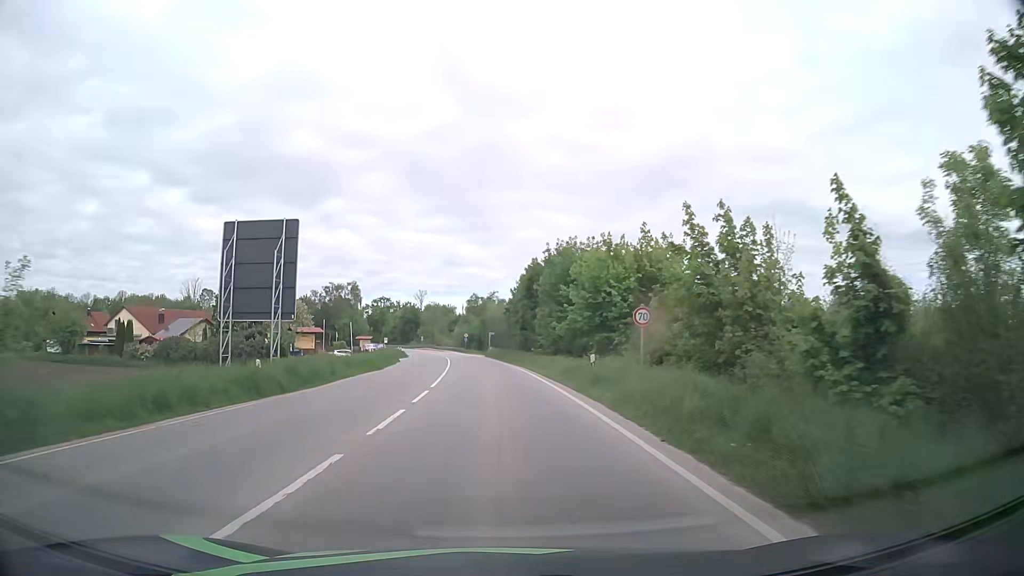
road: primary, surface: asphalt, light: Day
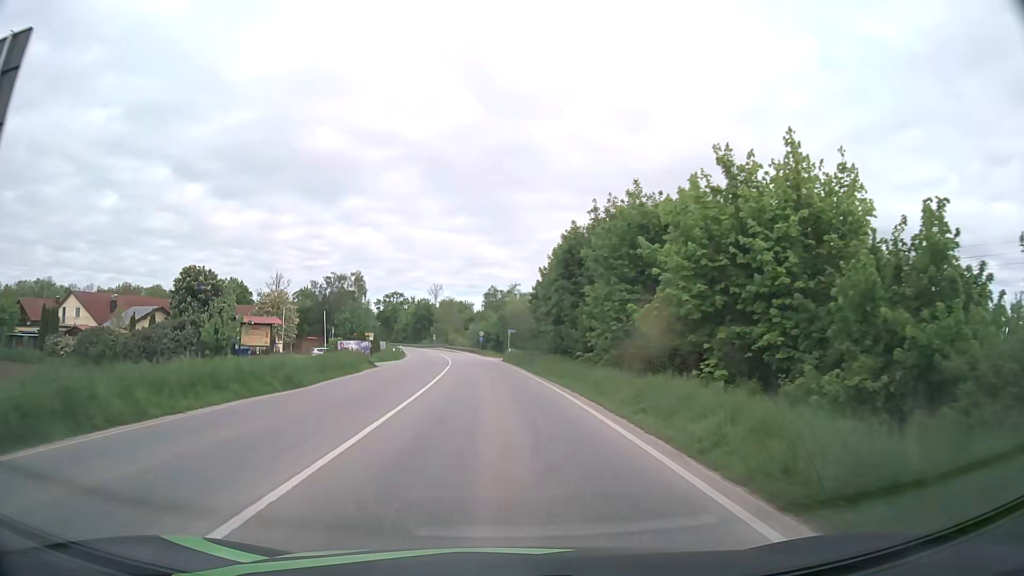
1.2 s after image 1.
(-0.2, +19.0) m; -2°
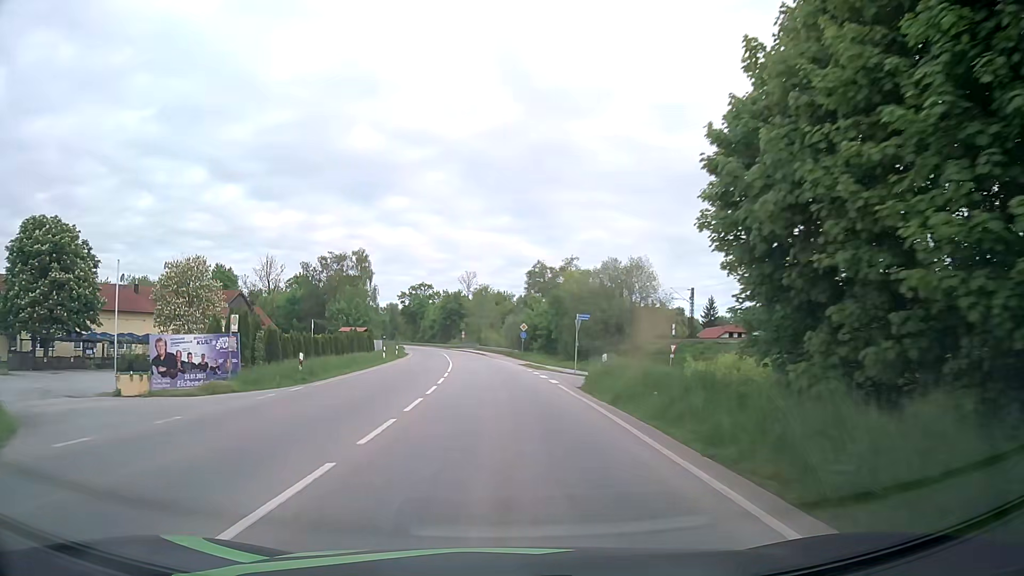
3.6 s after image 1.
(-1.1, +36.8) m; -3°
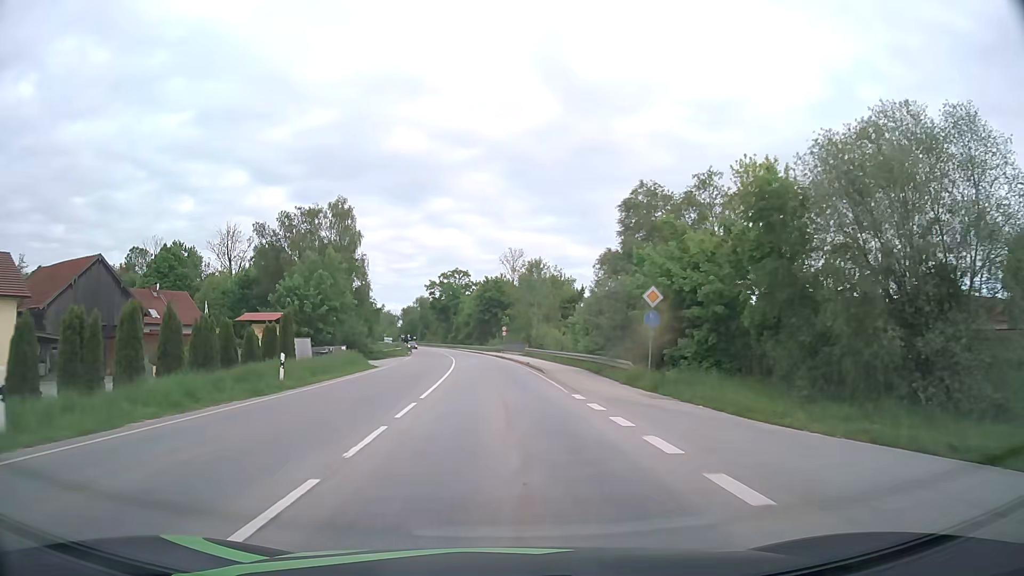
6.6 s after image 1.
(-1.7, +43.4) m; -4°
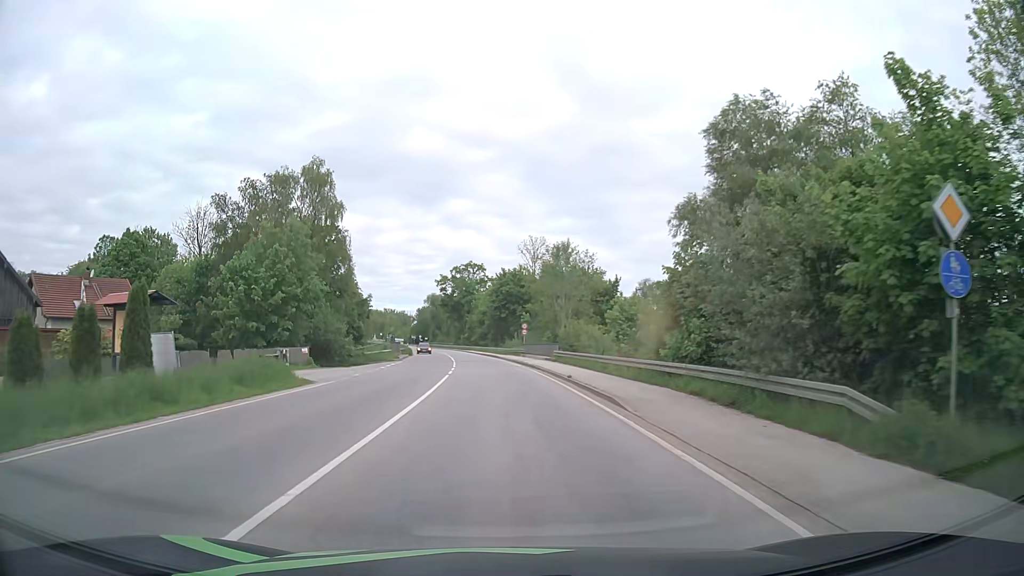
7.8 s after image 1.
(-0.2, +16.7) m; -1°
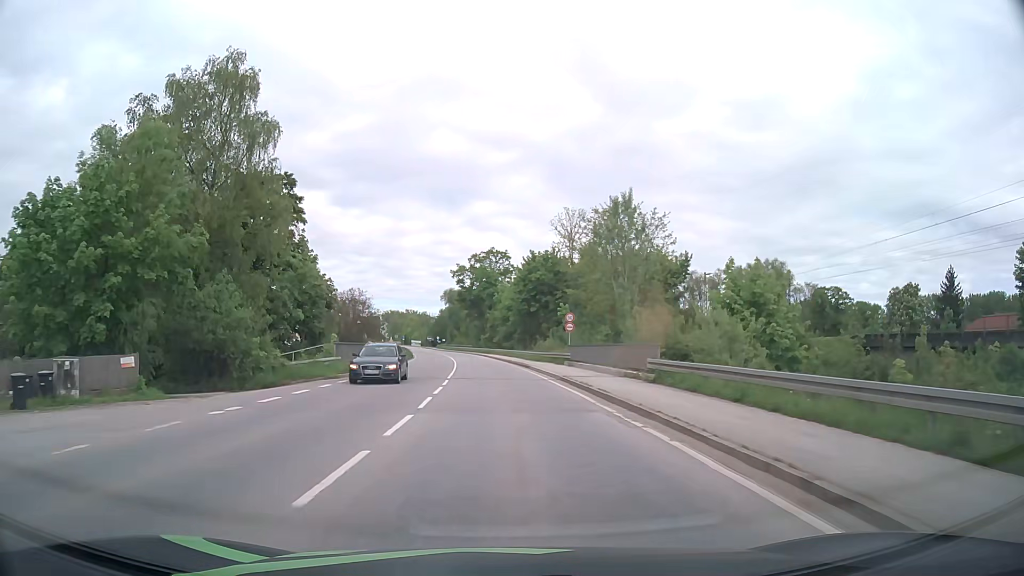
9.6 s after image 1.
(-0.5, +24.3) m; -2°
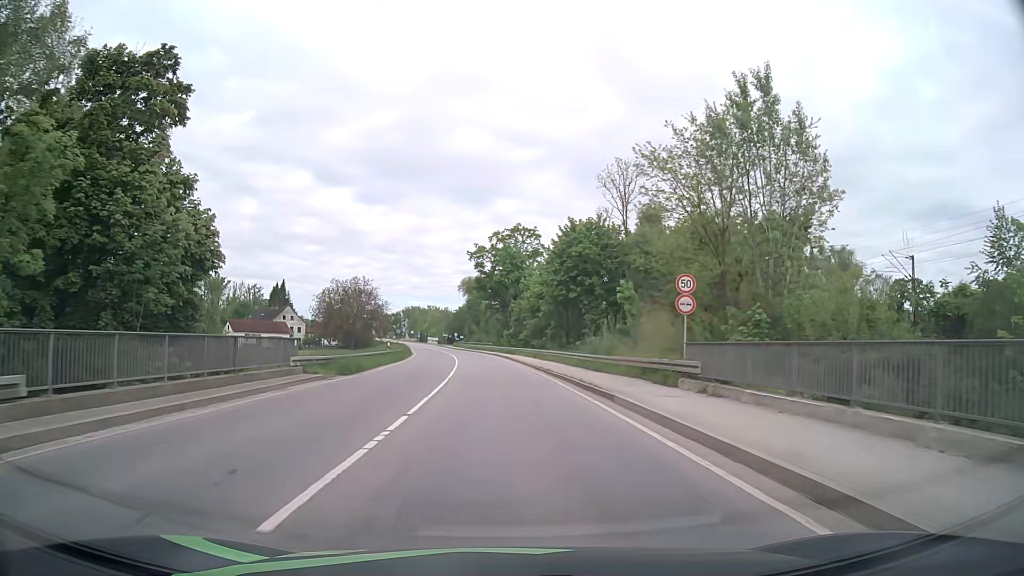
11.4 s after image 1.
(-0.5, +23.5) m; -2°
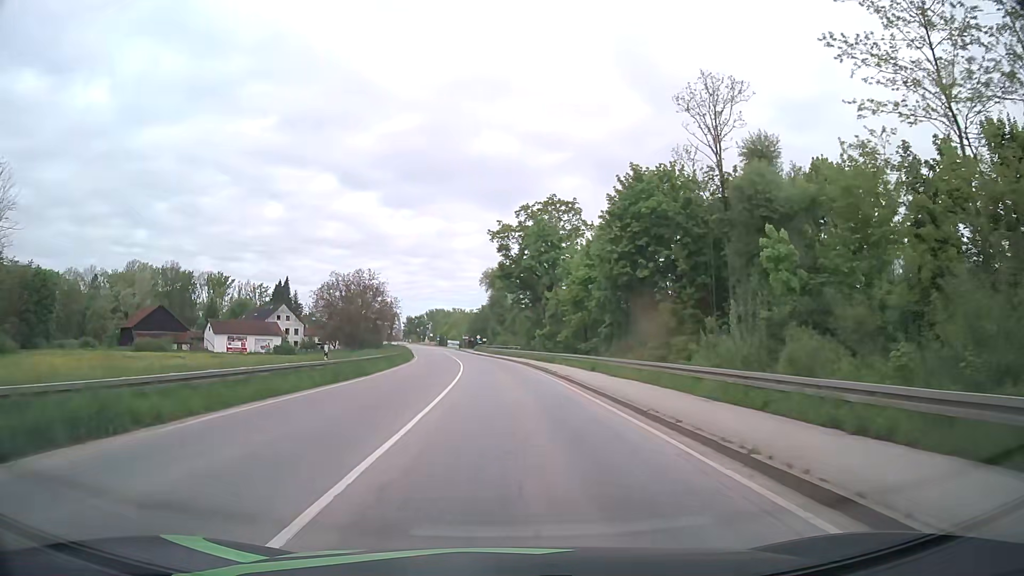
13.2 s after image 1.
(-0.5, +22.8) m; -2°
(0, +10) (0, +20) (-1, +30) (-1, +40) (-2, +50) (-3, +60) (-3, +70) (-5, +80) (-6, +90) (-7, +100) m
